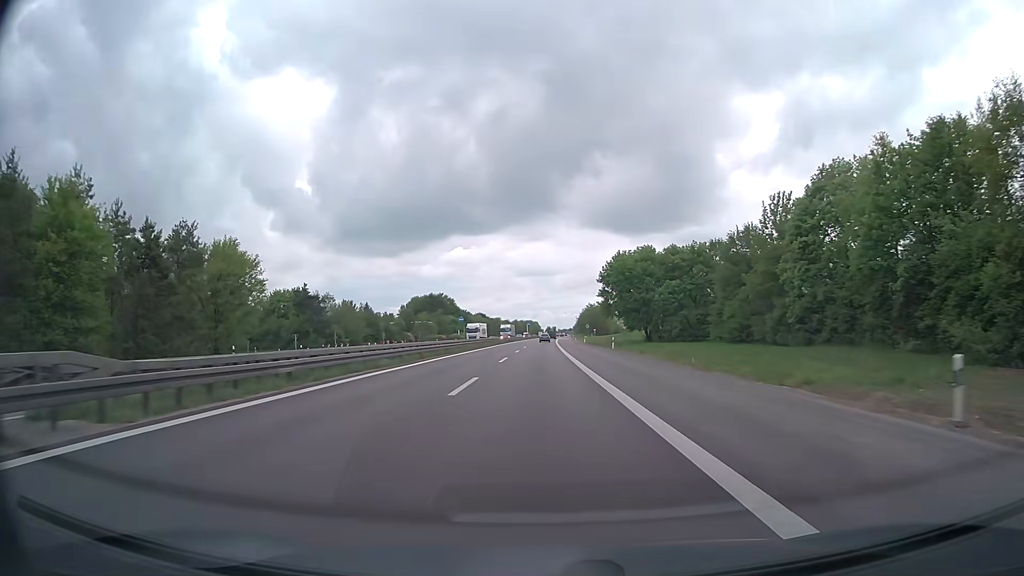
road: trunk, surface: asphalt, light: Day
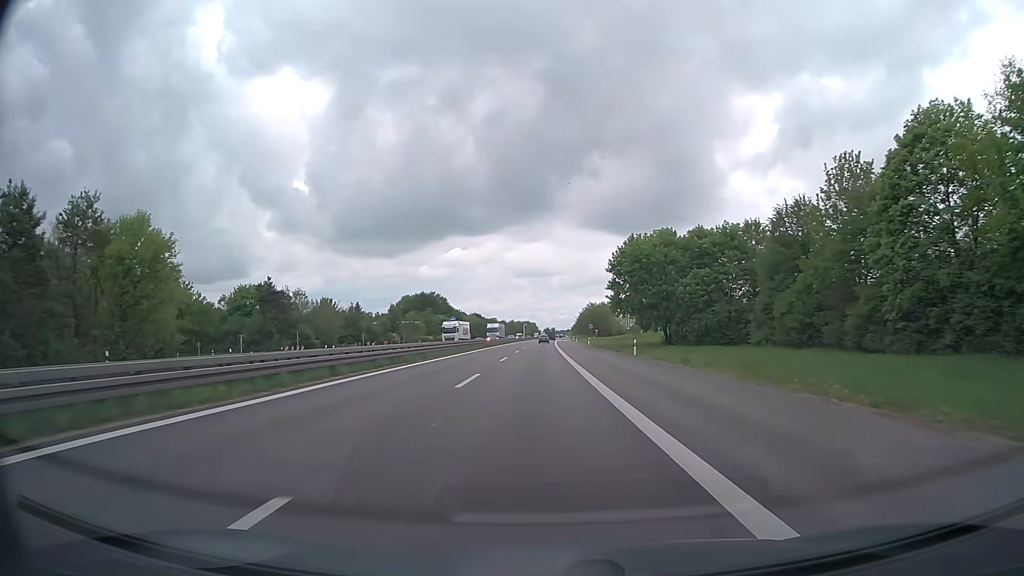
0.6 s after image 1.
(0.0, +15.6) m; 0°
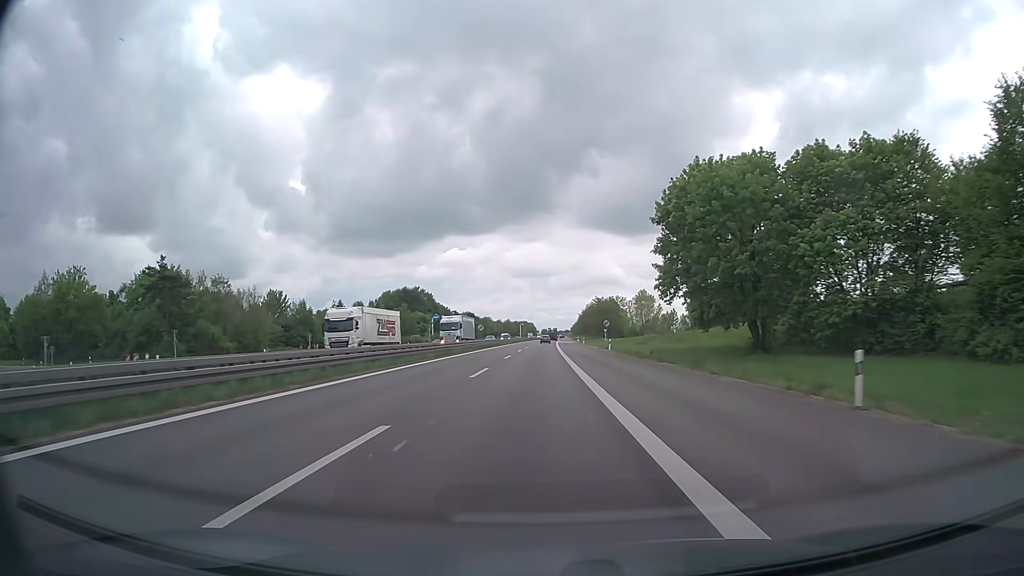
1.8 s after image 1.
(+0.1, +31.7) m; 0°
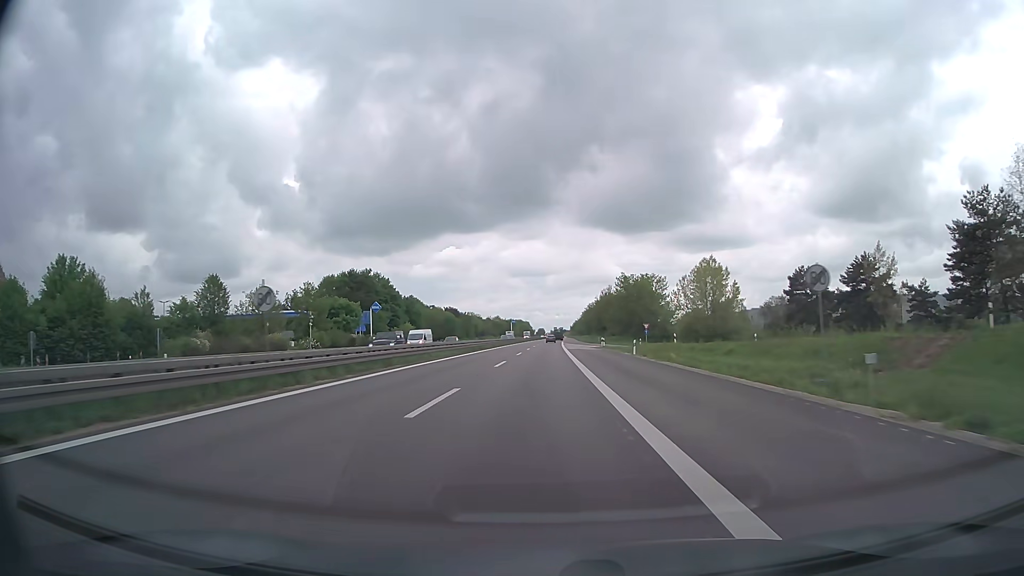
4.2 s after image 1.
(+0.1, +65.4) m; 0°
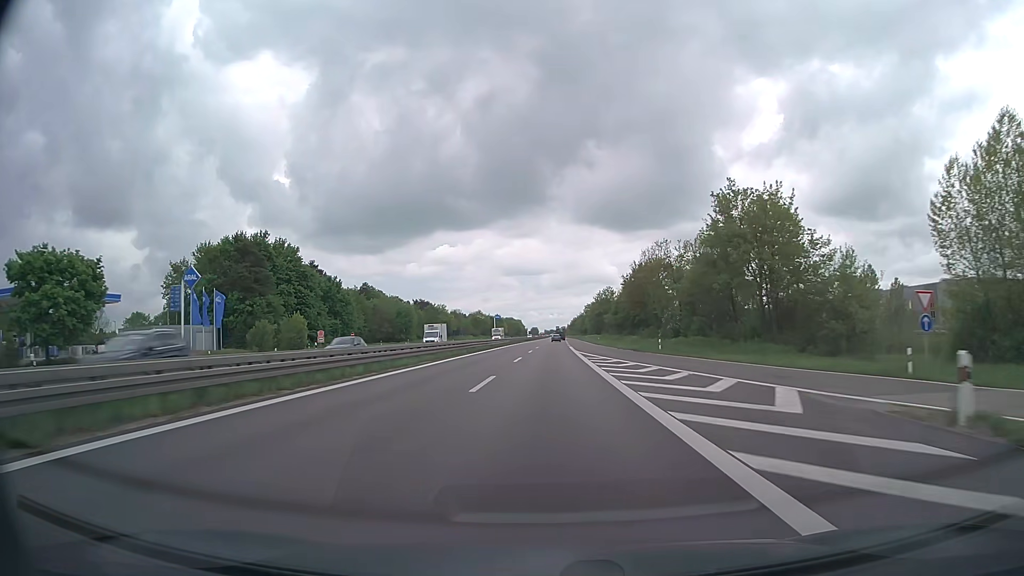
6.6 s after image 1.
(+0.3, +67.5) m; +1°
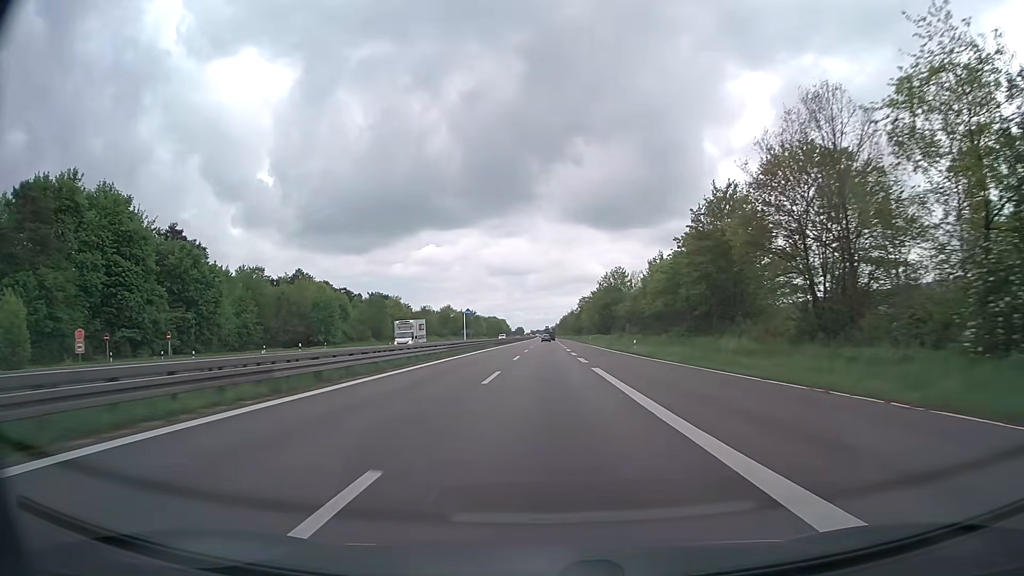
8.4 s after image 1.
(+0.4, +51.7) m; +1°
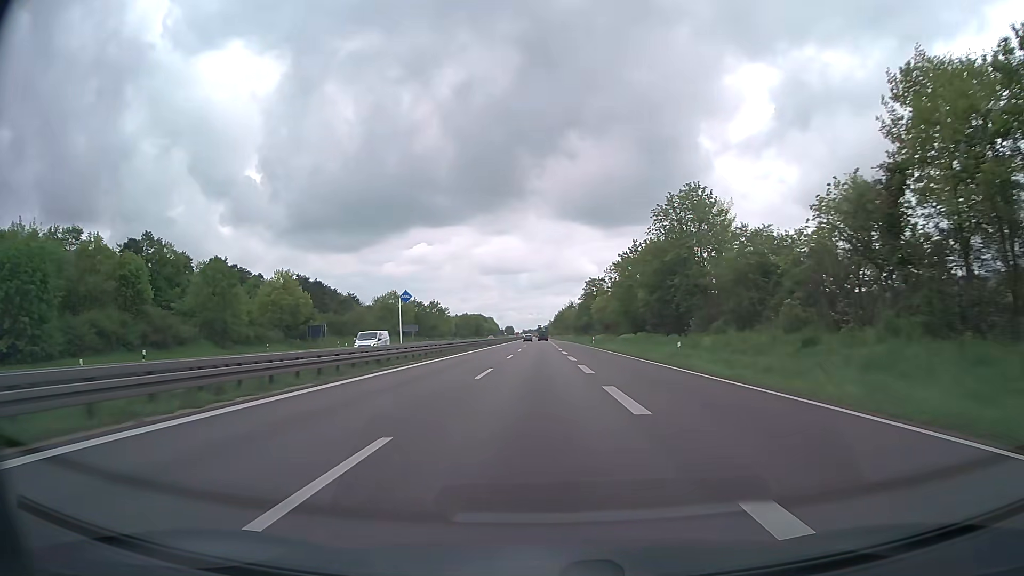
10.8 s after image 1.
(+0.6, +70.3) m; +1°
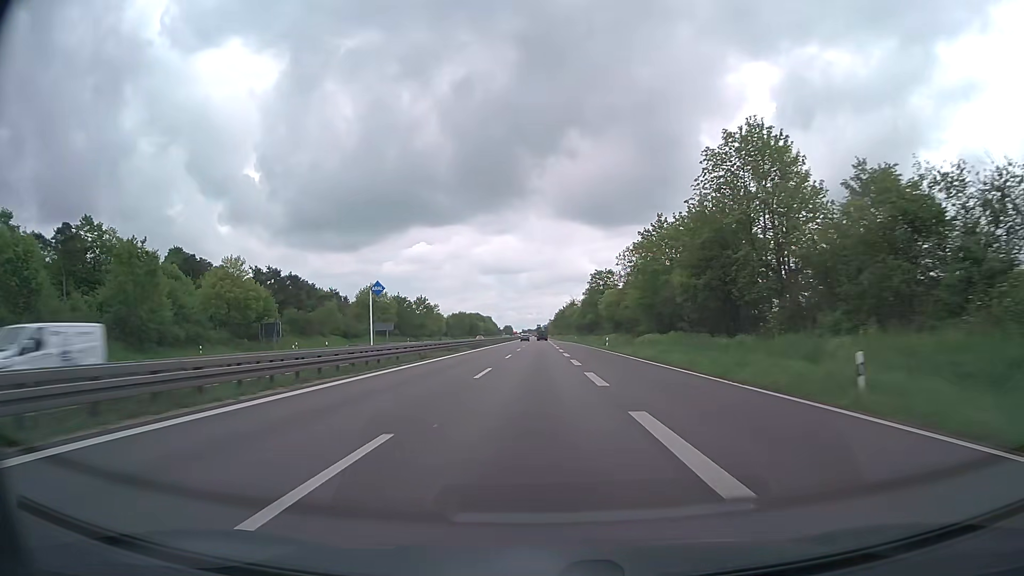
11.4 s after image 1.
(0.0, +17.8) m; 0°
(0, +10) (0, +20) (0, +30) (0, +40) (0, +50) (0, +60) (0, +70) (0, +80) (0, +90) (0, +100) m
